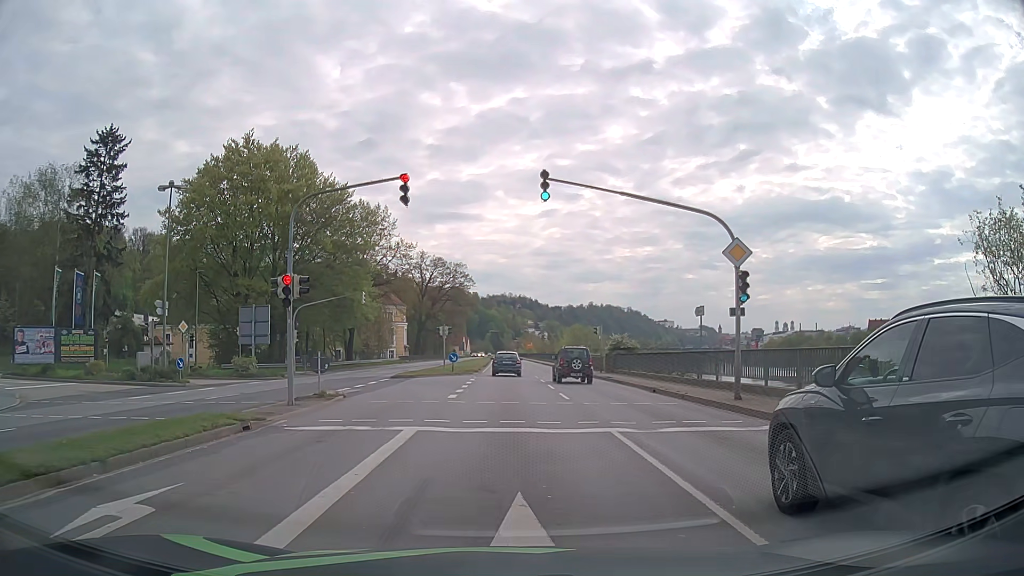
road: primary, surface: asphalt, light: Day
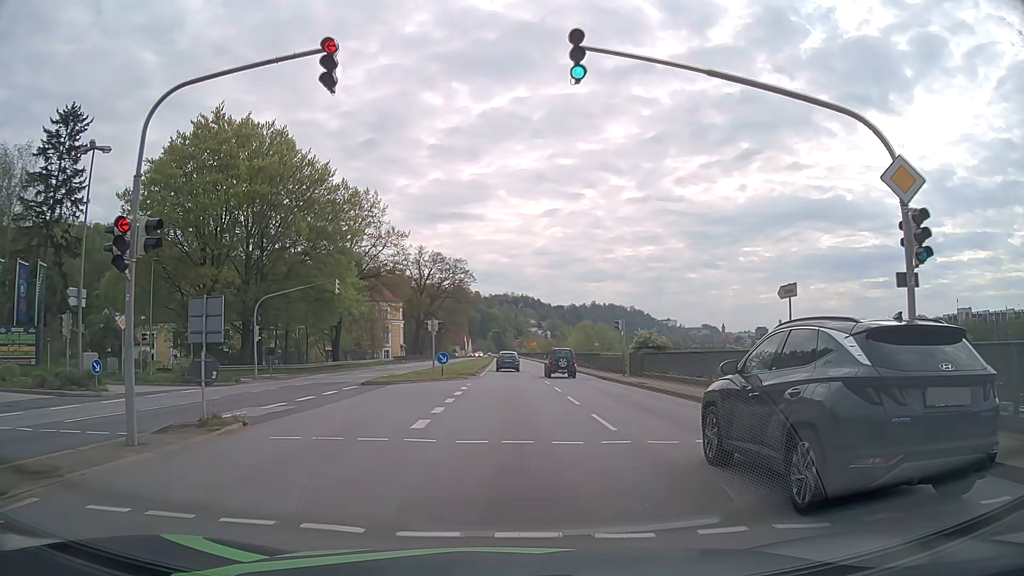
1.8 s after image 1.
(+0.1, +8.5) m; 0°
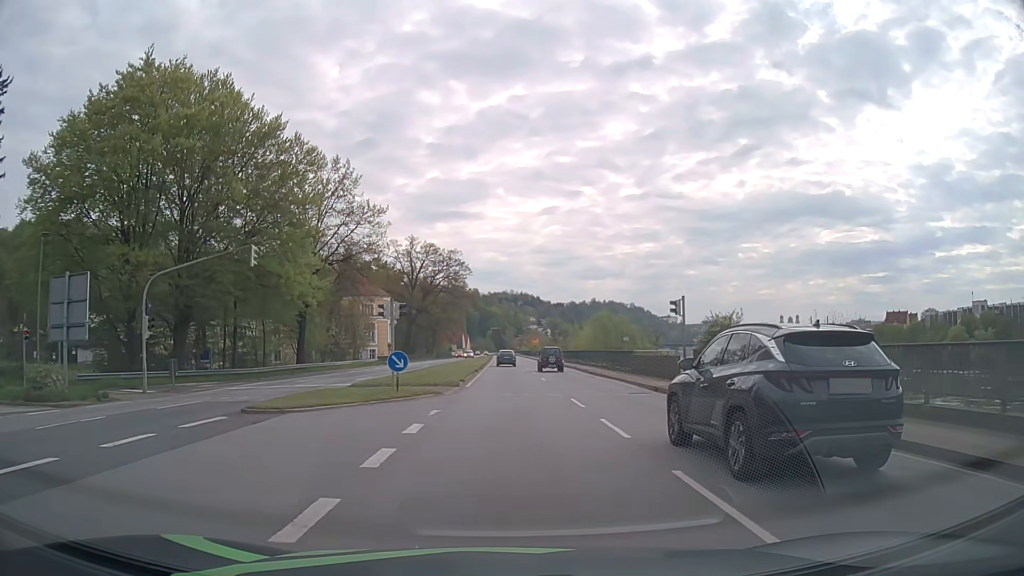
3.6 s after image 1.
(+0.1, +13.7) m; +1°
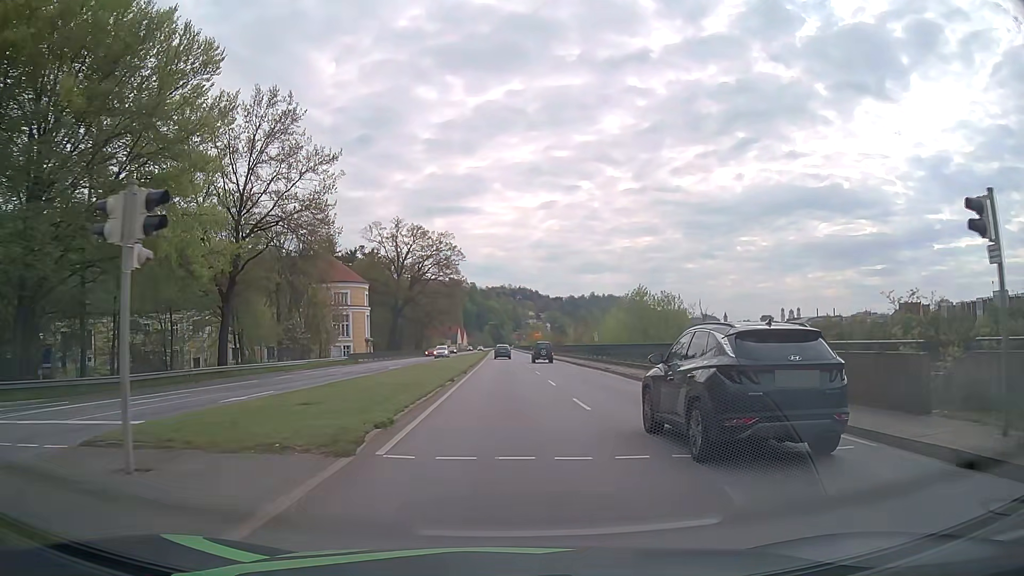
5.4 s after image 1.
(0.0, +17.9) m; 0°
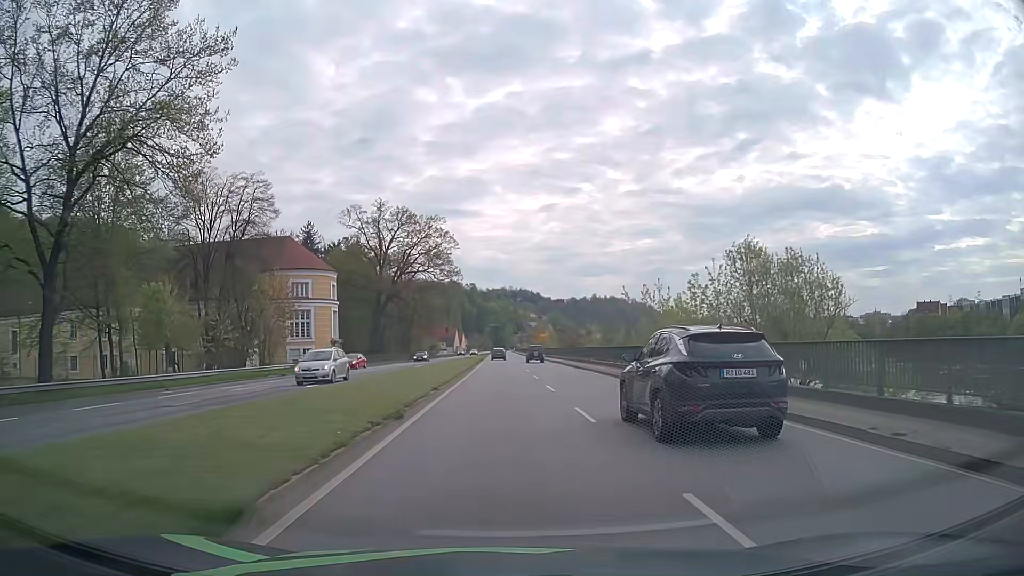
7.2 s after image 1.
(0.0, +20.3) m; 0°
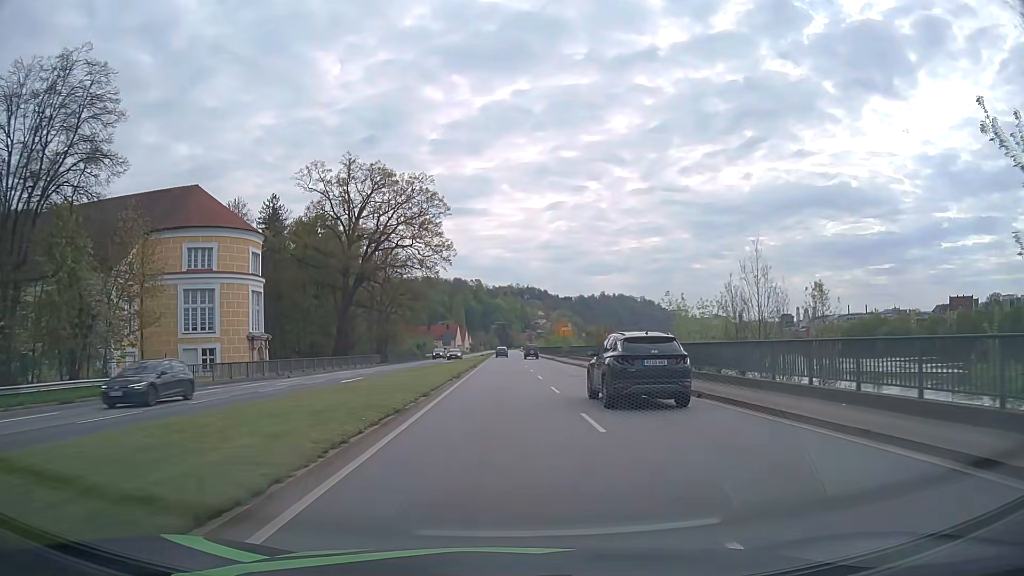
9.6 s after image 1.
(-0.2, +28.7) m; -1°
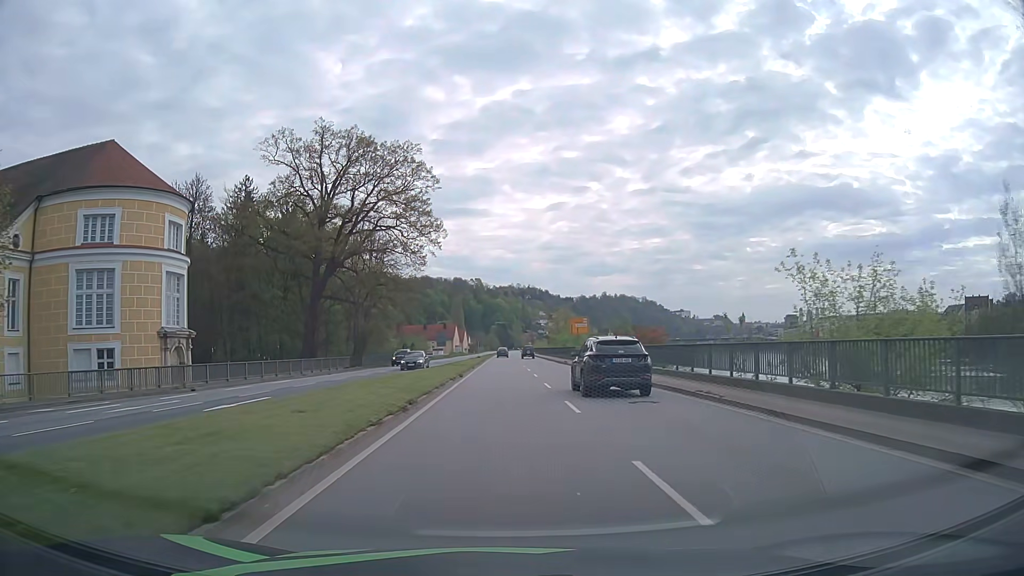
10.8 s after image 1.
(0.0, +14.7) m; 0°
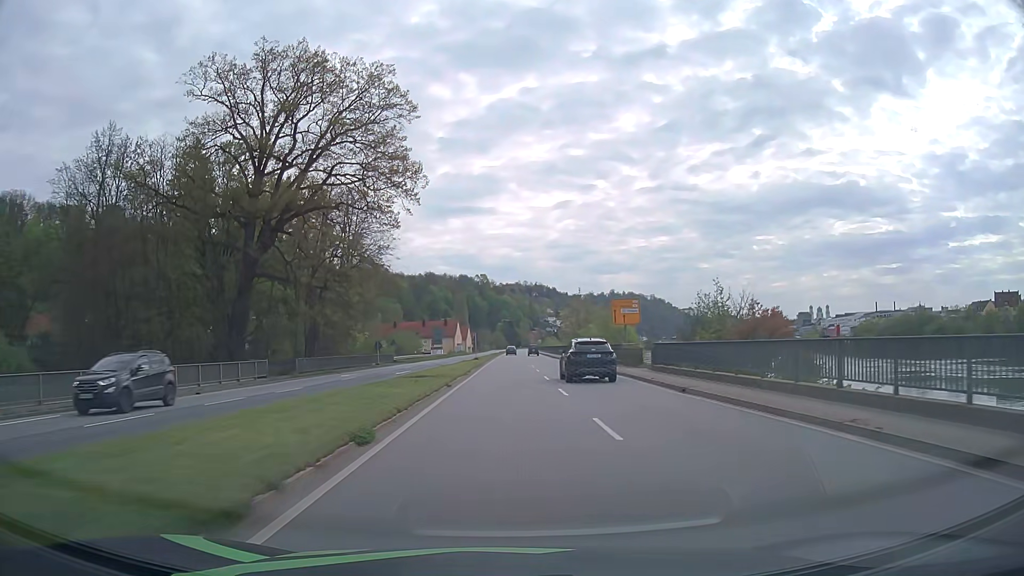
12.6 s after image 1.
(-0.2, +22.4) m; -1°
(0, +10) (0, +20) (0, +30) (0, +40) (0, +50) (0, +60) (0, +70) (+1, +80) (+1, +90) (+1, +100) m
